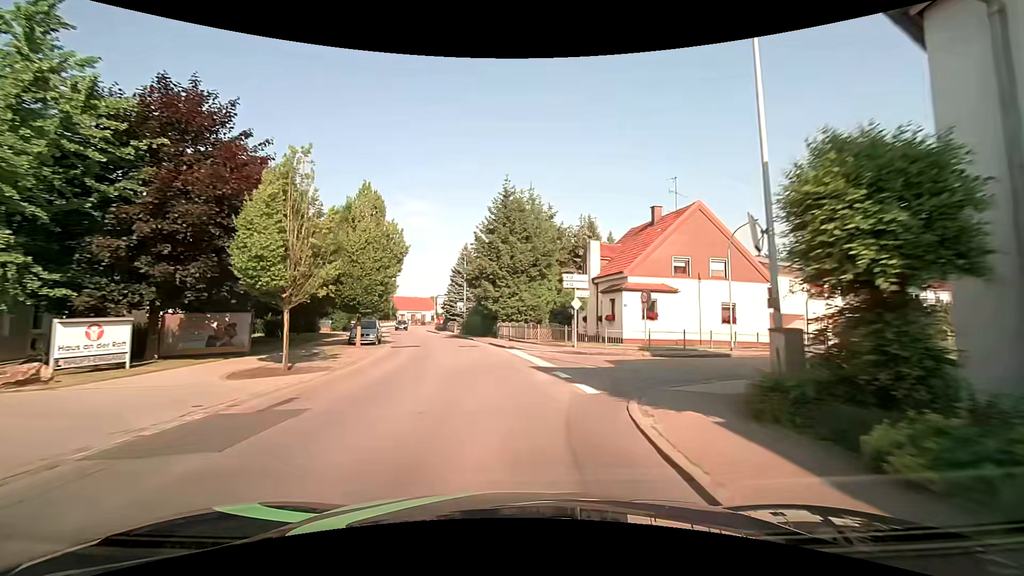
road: secondary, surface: asphalt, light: Day
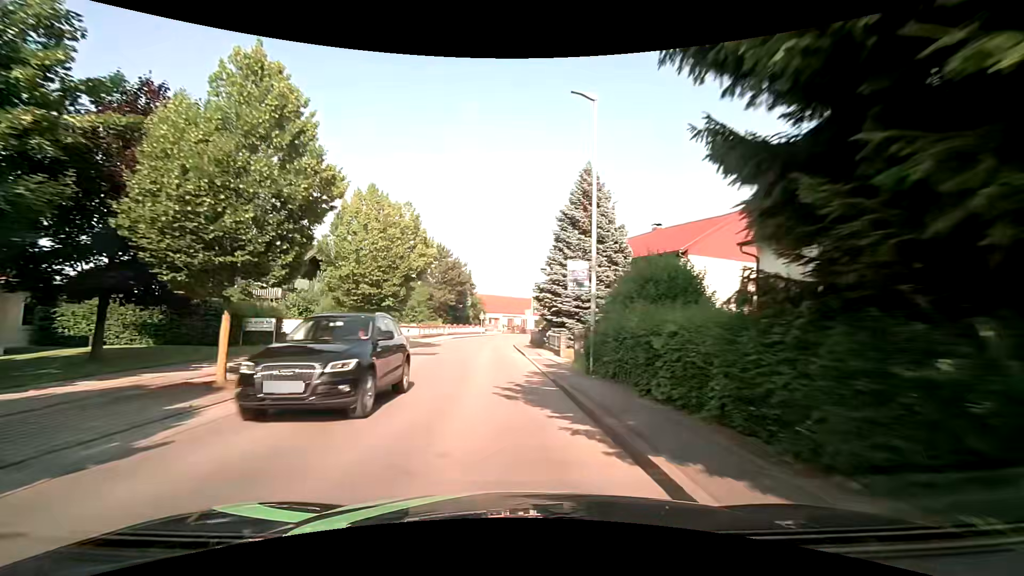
(-4.4, +35.1) m; -14°
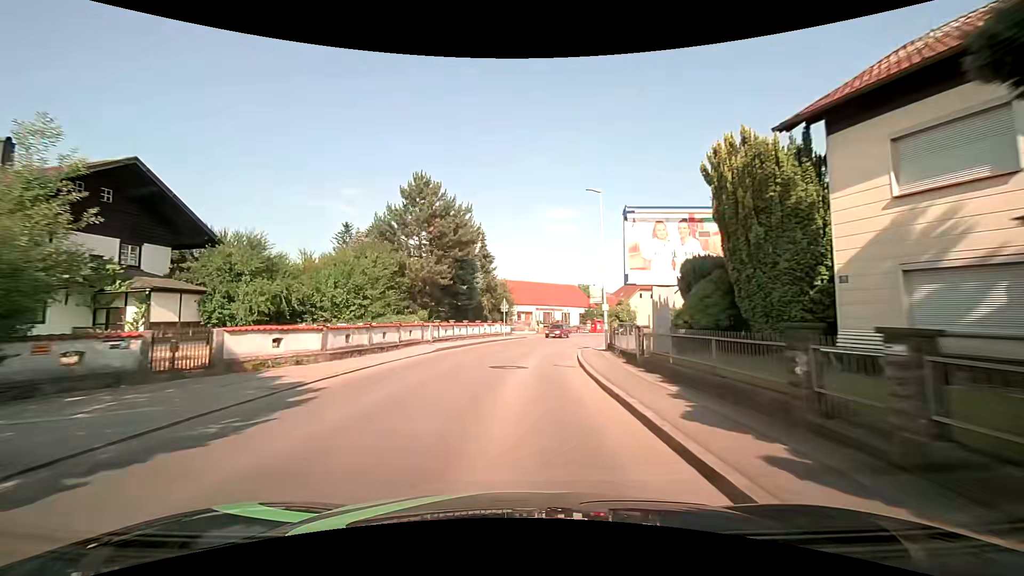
(-1.3, +28.4) m; -4°
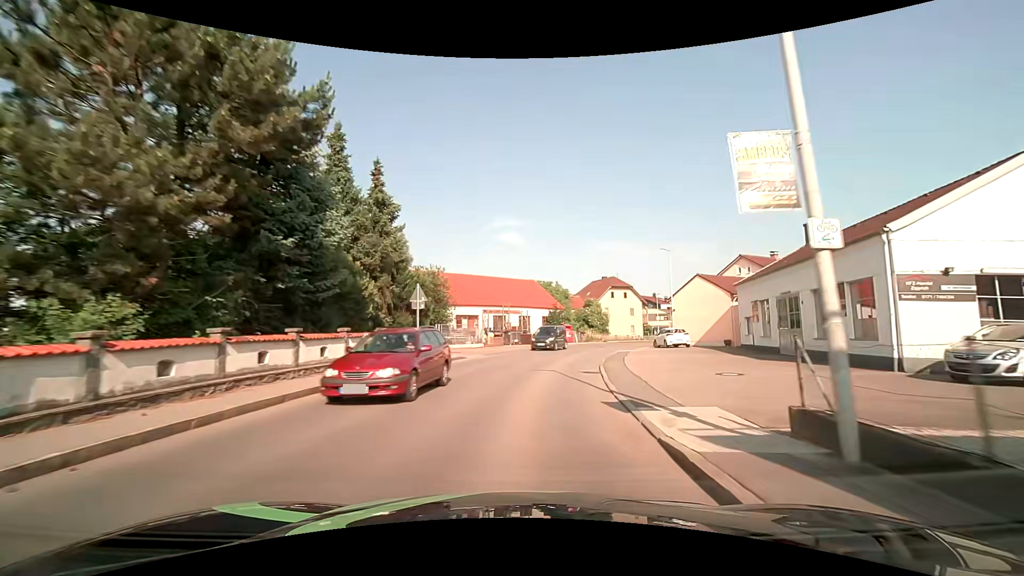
(+0.8, +21.2) m; +6°
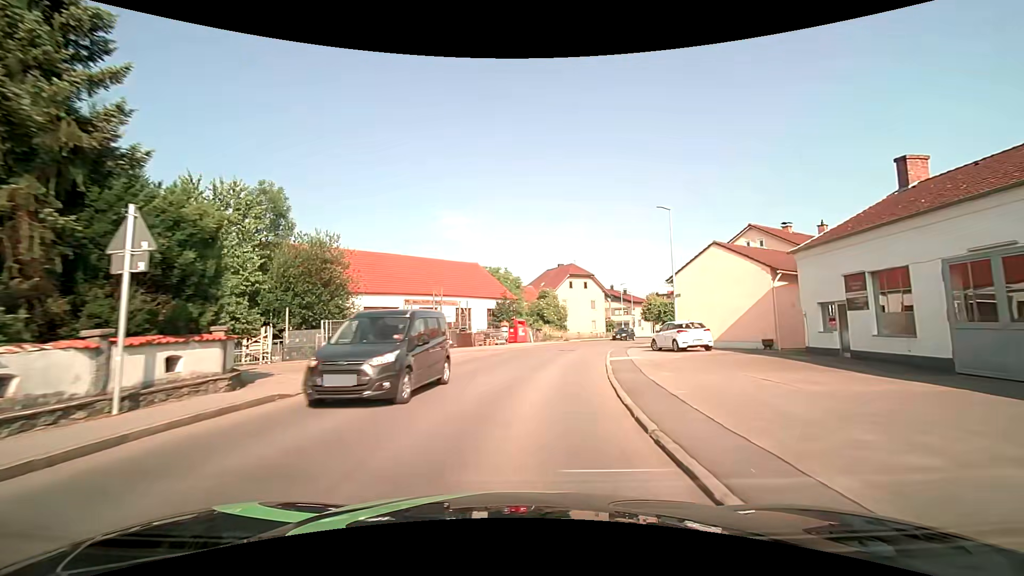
(+0.8, +13.9) m; +6°
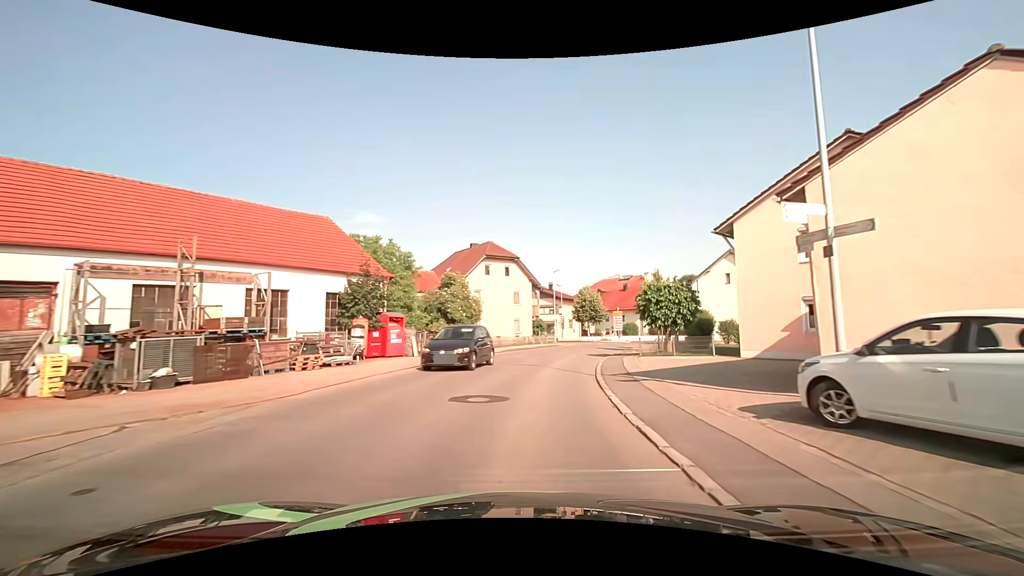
(+1.7, +20.5) m; +10°
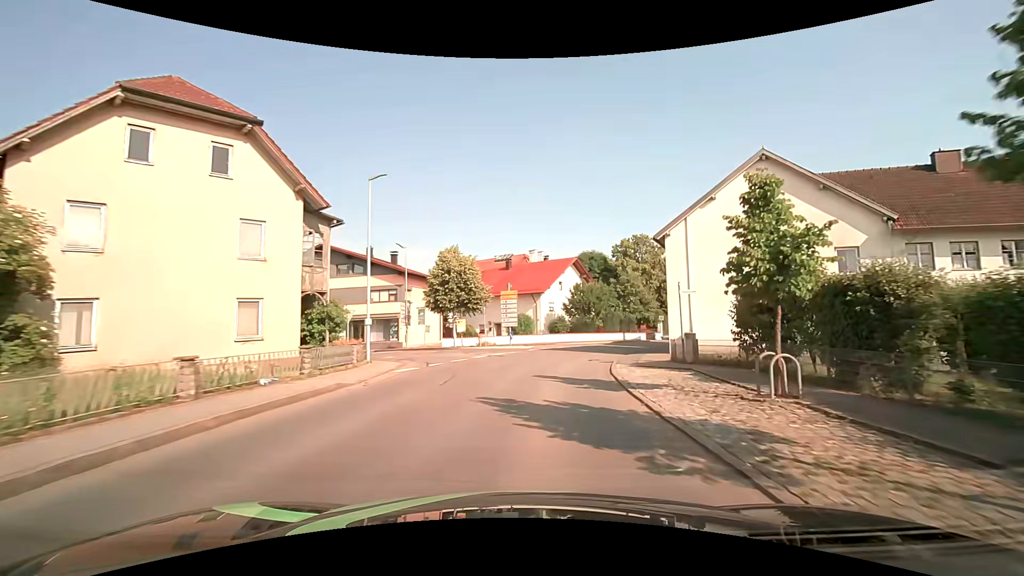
(+4.3, +33.5) m; +15°
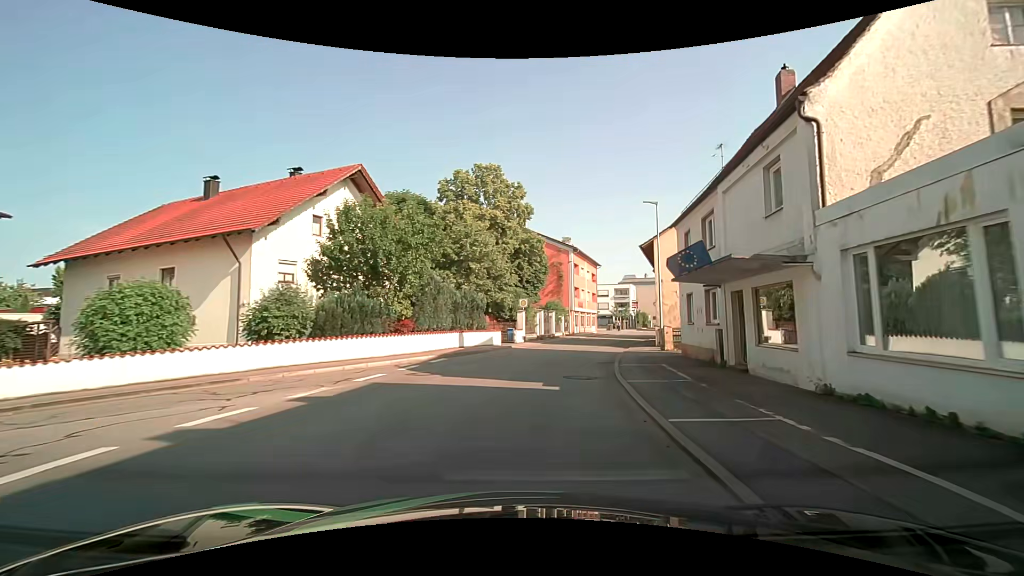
(+5.6, +33.6) m; +20°
